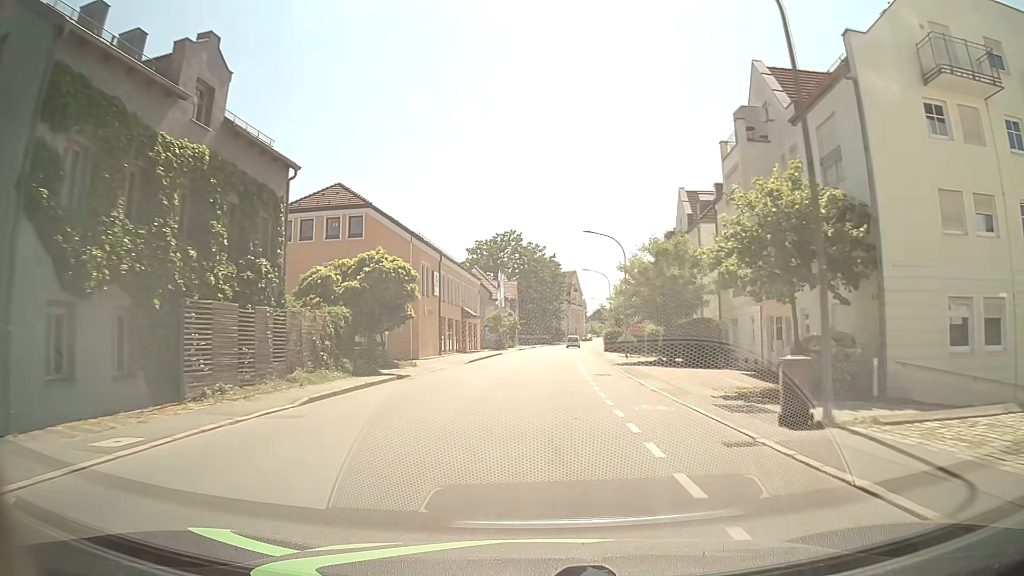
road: tertiary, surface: asphalt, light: Day
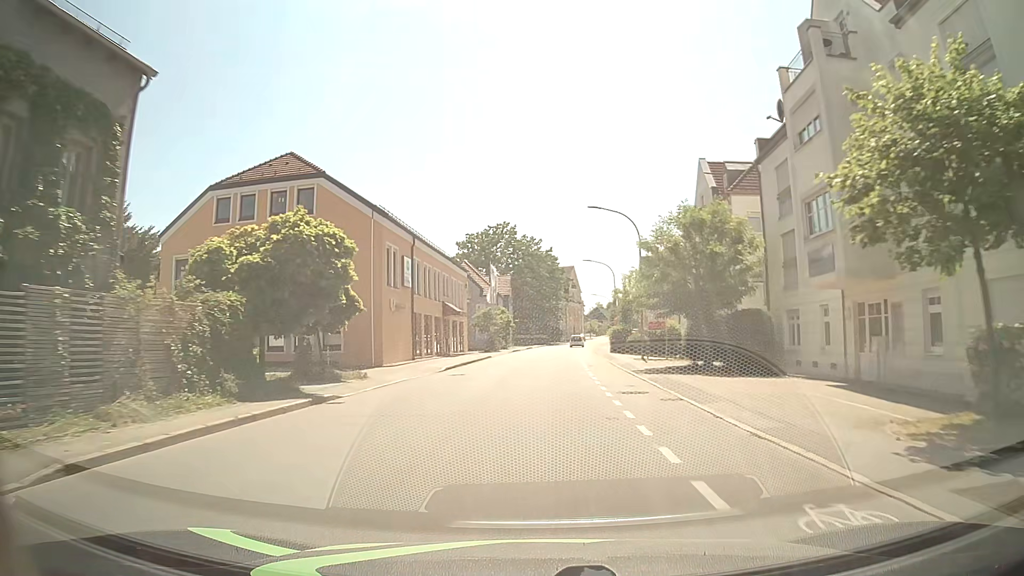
(0.0, +8.6) m; 0°
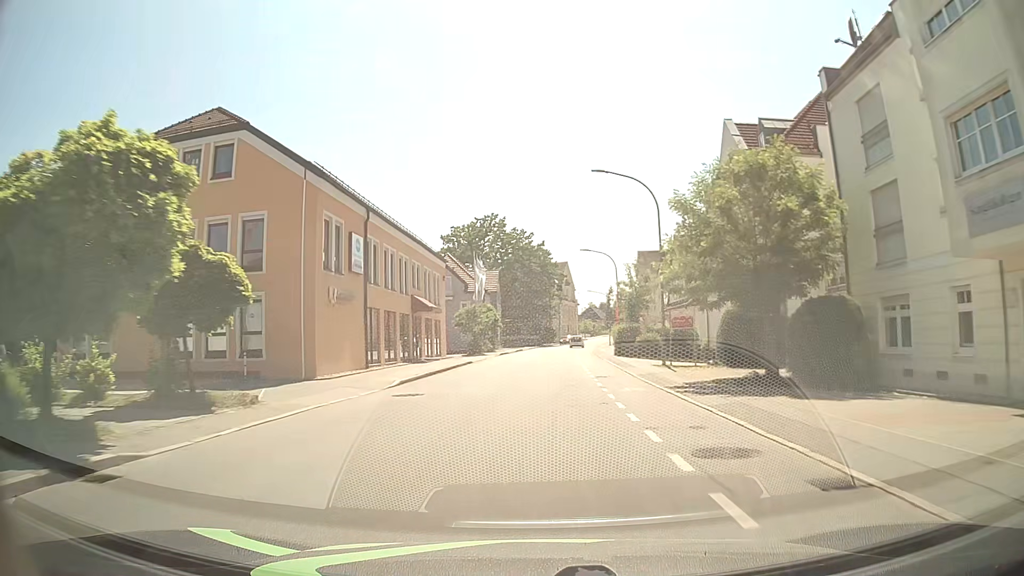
(+0.1, +8.7) m; +1°
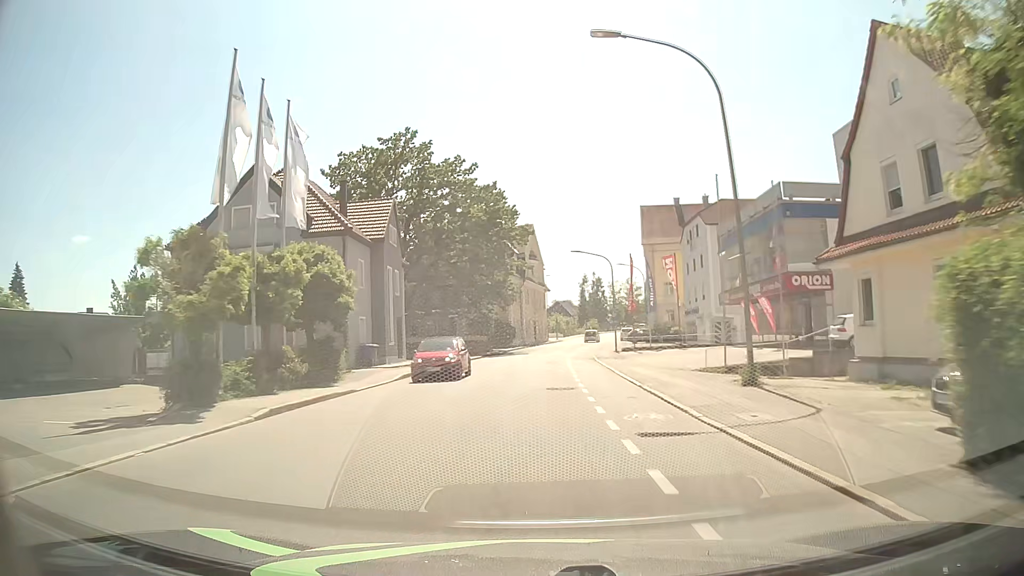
(+1.3, +43.4) m; +4°
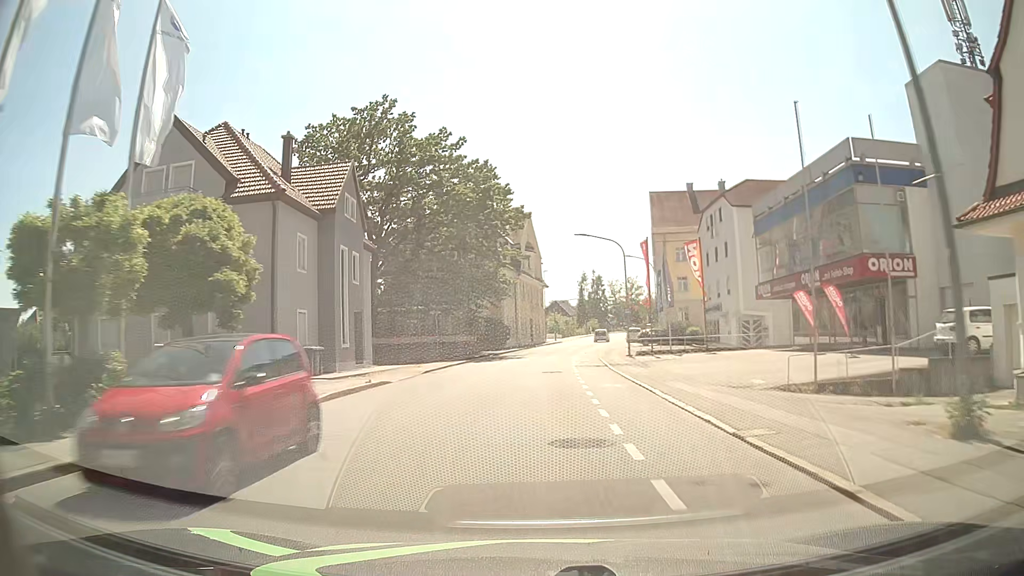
(-0.1, +8.7) m; 0°
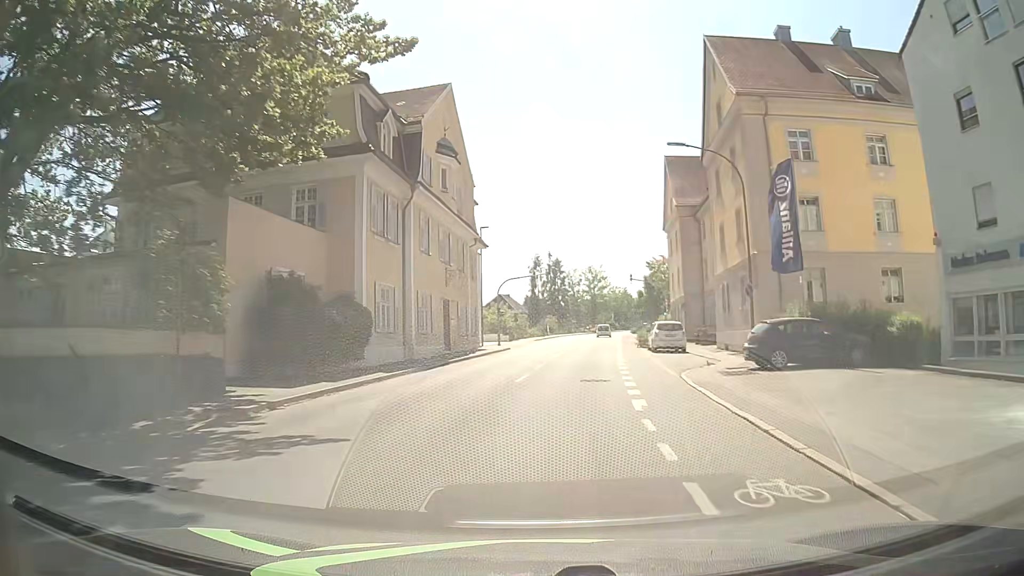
(+1.0, +40.6) m; +5°
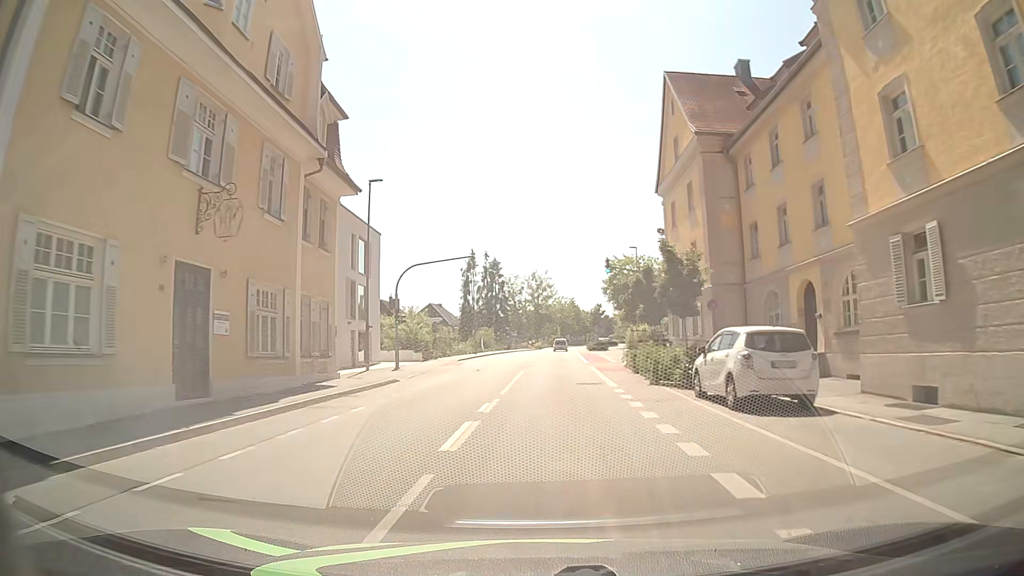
(+1.0, +22.3) m; +5°
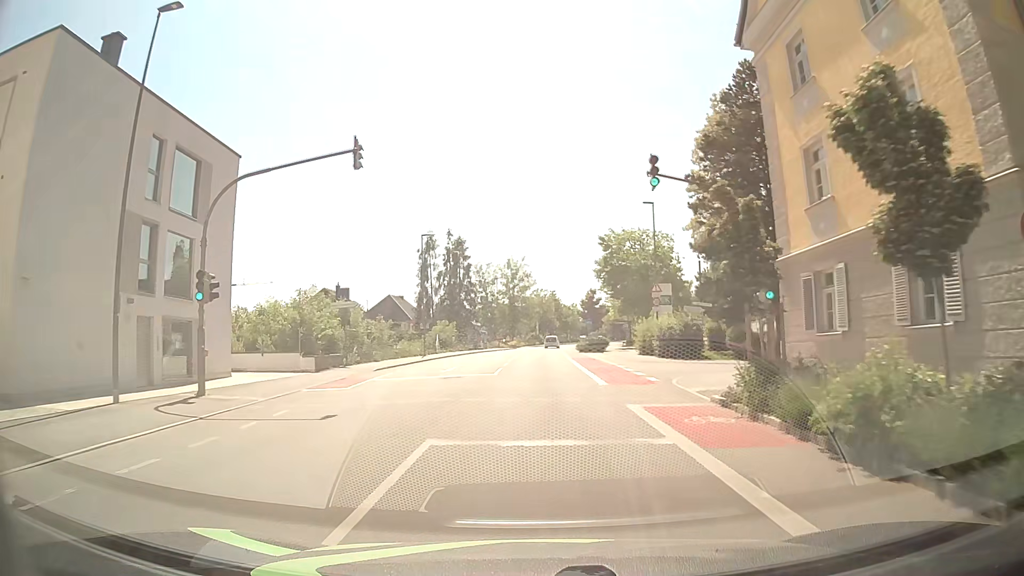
(+0.5, +21.2) m; +2°
(0, +10) (0, +20) (0, +30) (0, +40) (0, +50) (+1, +60) (+1, +70) (+2, +80) (+3, +90) (+4, +100) m
